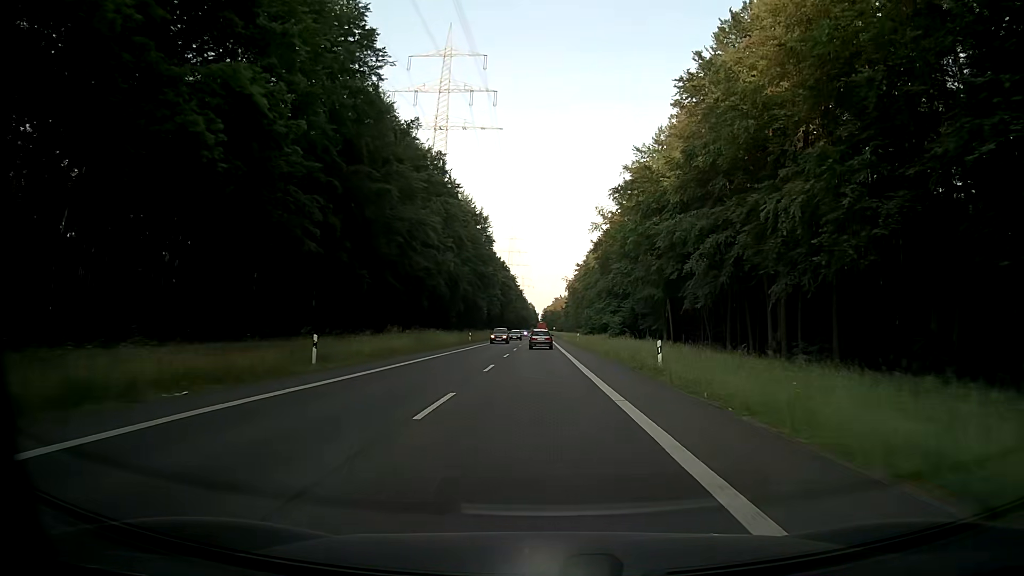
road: secondary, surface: asphalt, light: Day
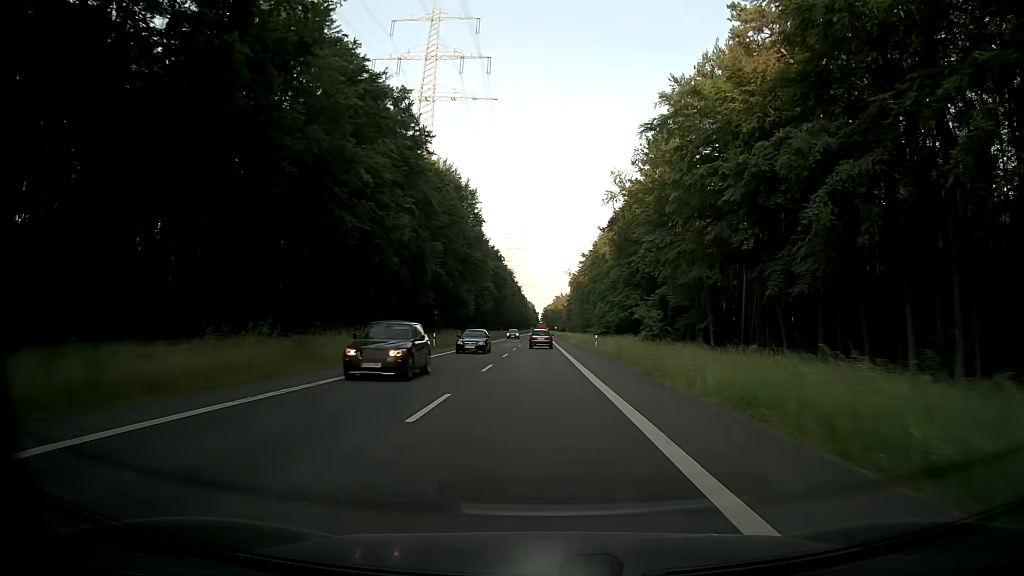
(-0.1, +24.3) m; 0°
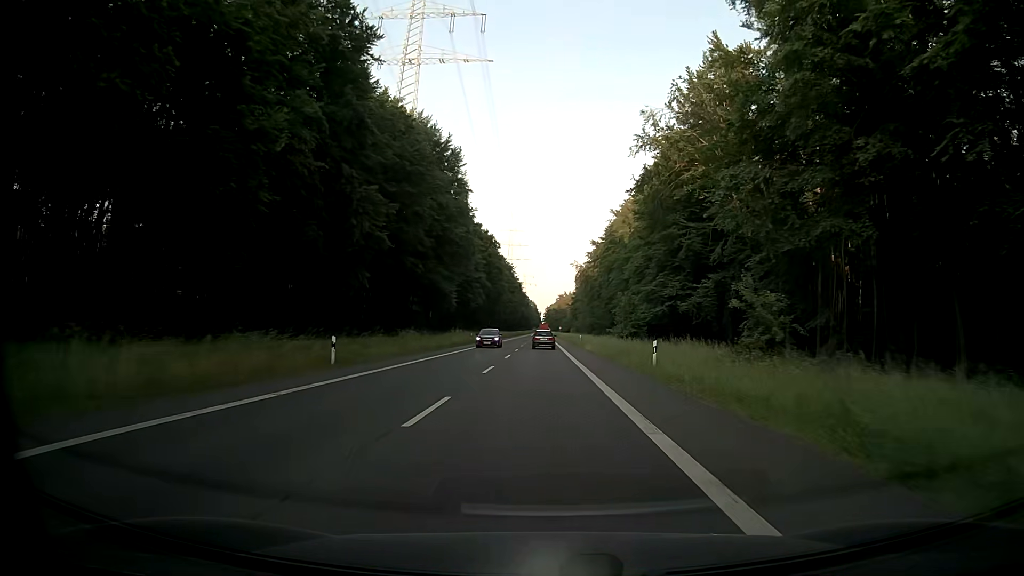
(-0.1, +24.4) m; 0°
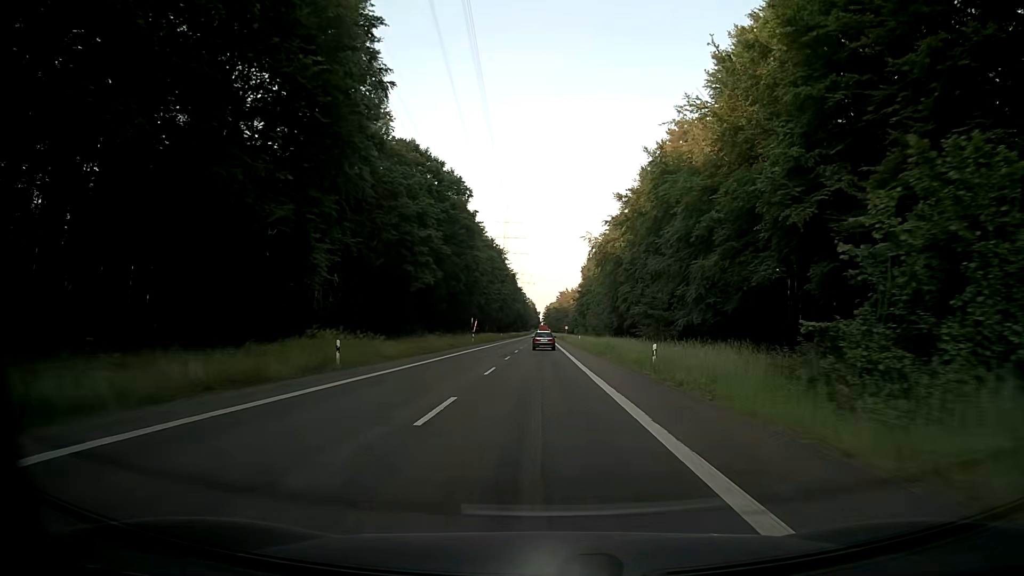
(+0.1, +48.9) m; 0°
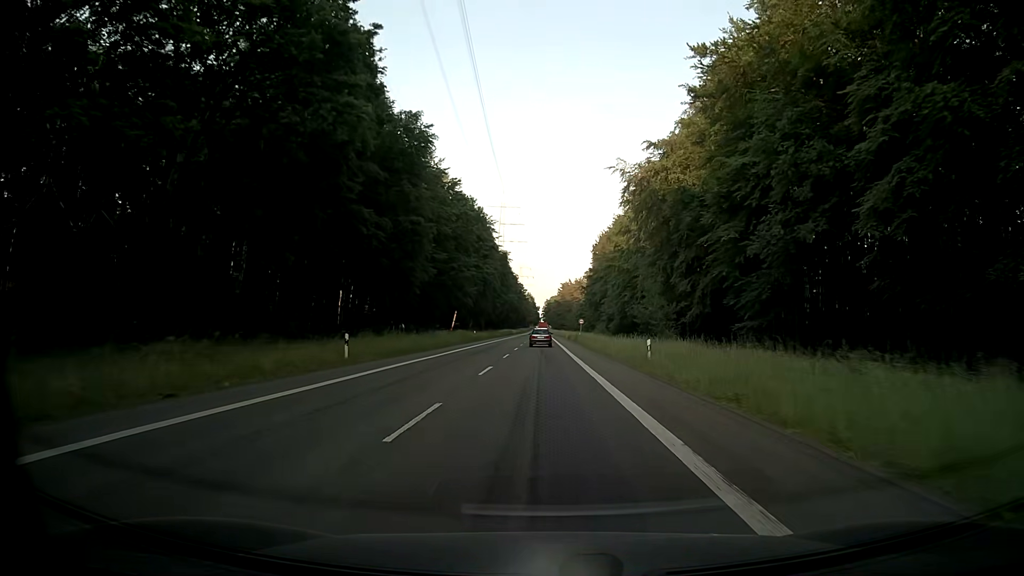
(-0.1, +48.8) m; 0°
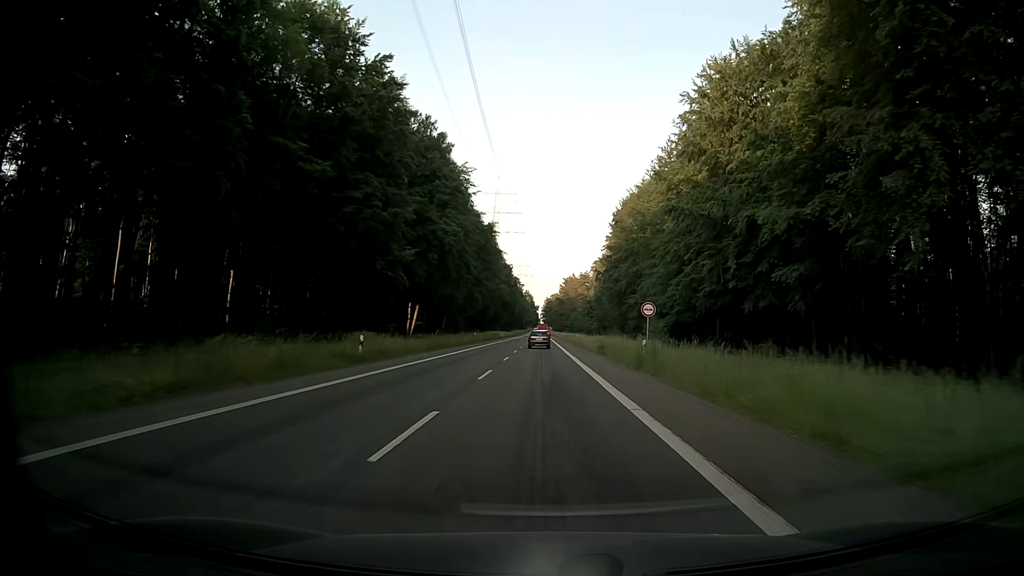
(+0.2, +48.3) m; 0°
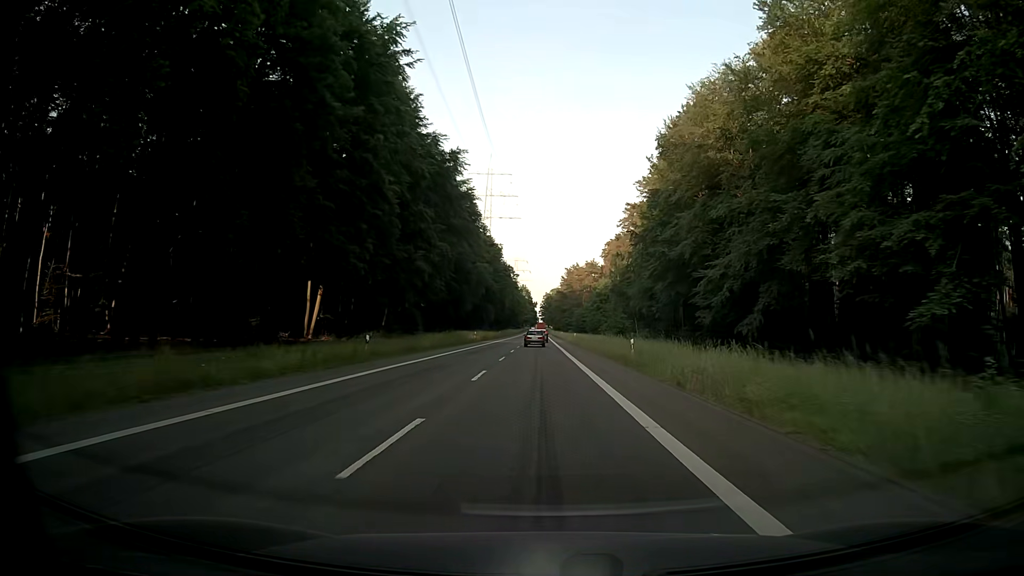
(+0.1, +48.0) m; 0°
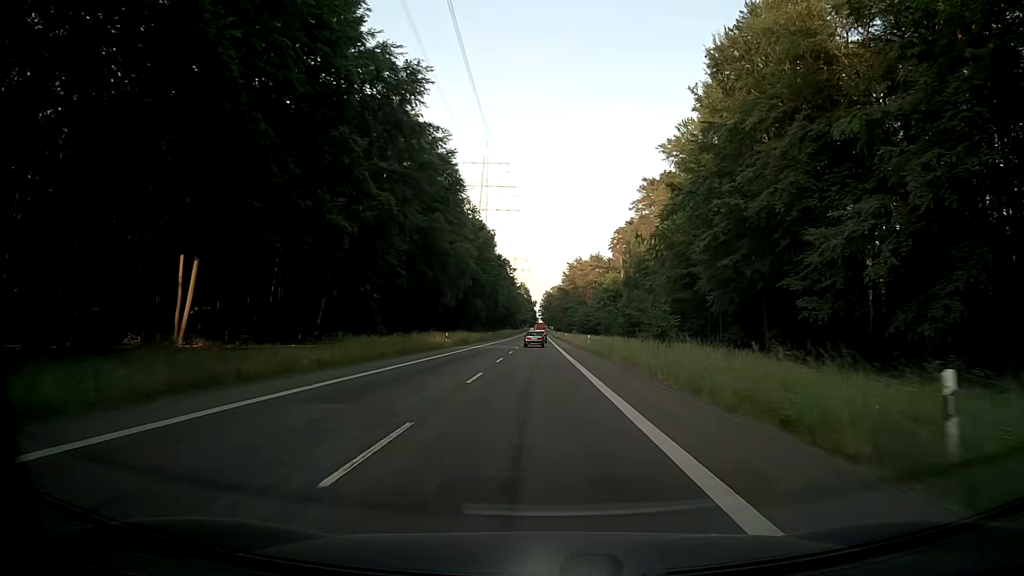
(-0.1, +24.0) m; 0°
(0, +10) (0, +20) (0, +30) (0, +40) (0, +50) (0, +60) (0, +70) (0, +80) (0, +90) (0, +100) m
